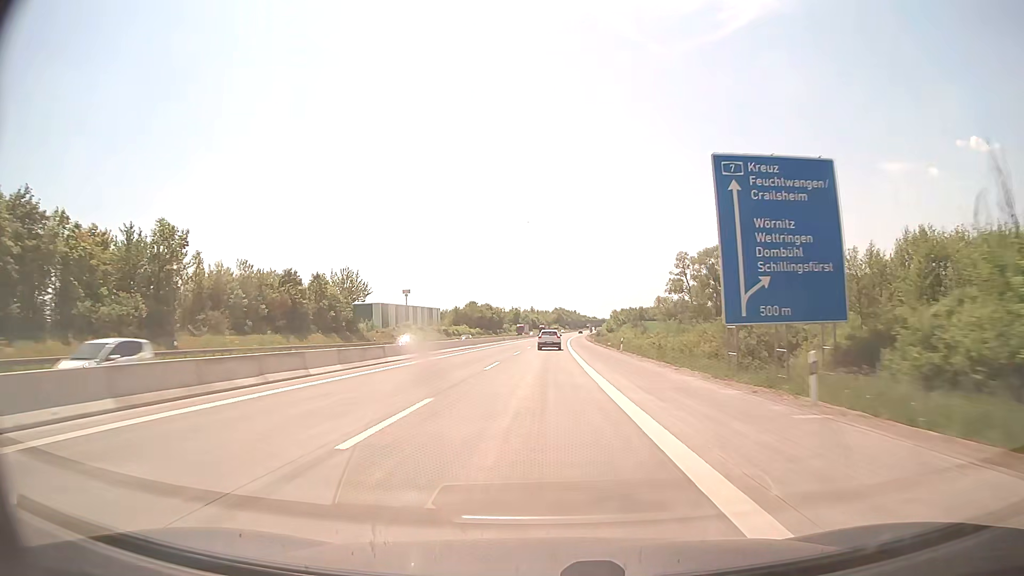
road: motorway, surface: concrete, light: Day
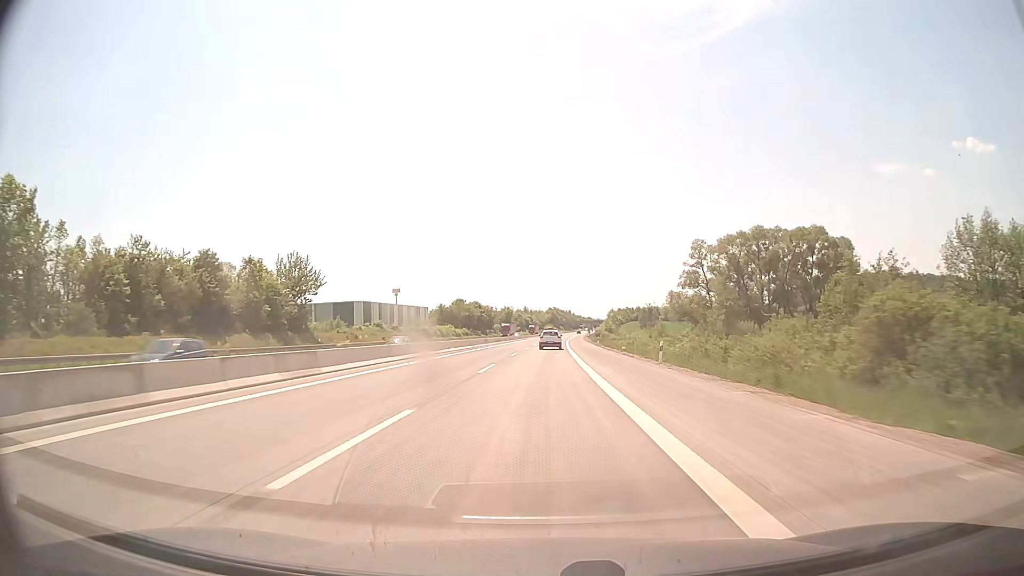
(+0.1, +19.8) m; +1°
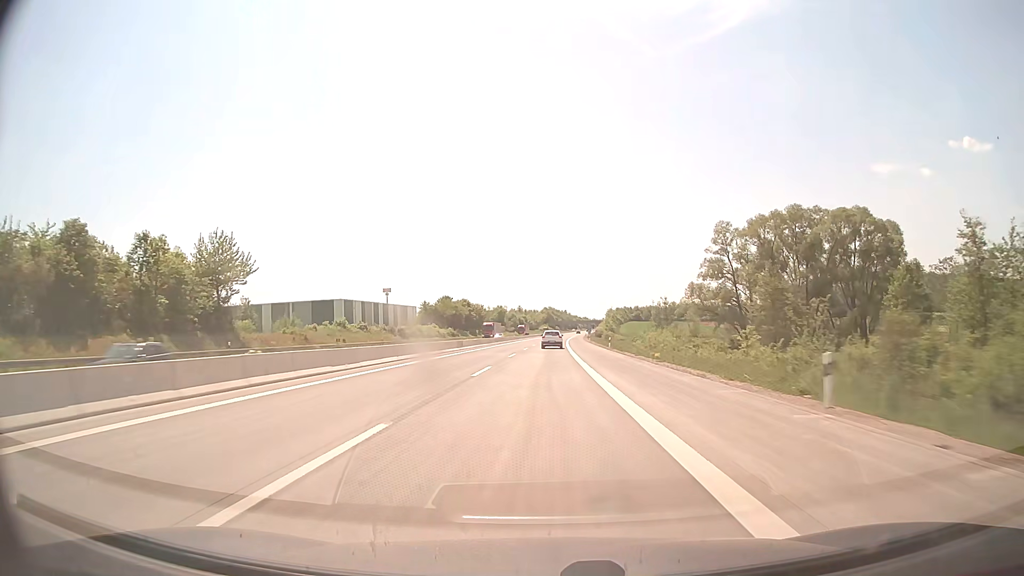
(+0.1, +19.8) m; 0°
(0, +10) (0, +20) (0, +30) (0, +40) (0, +50) (+1, +60) (+1, +70) (+1, +80) (+1, +90) (+2, +100) m
